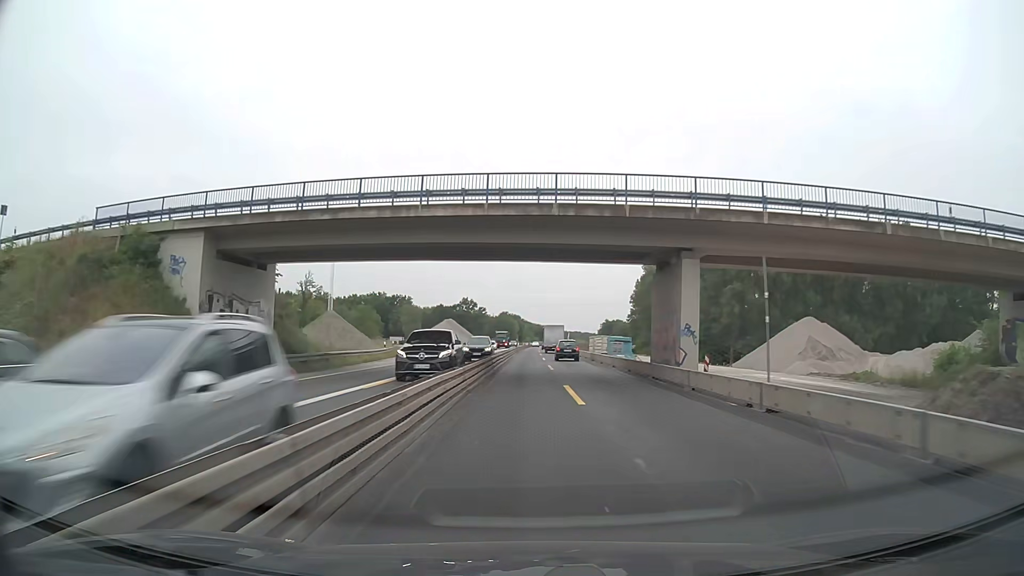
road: motorway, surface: asphalt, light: Day
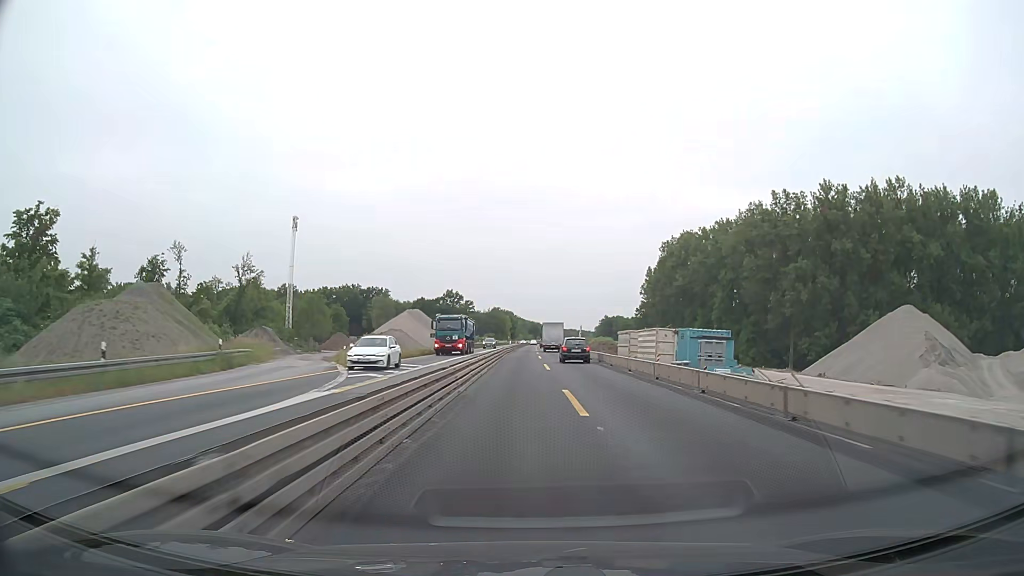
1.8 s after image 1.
(-0.1, +38.1) m; +1°
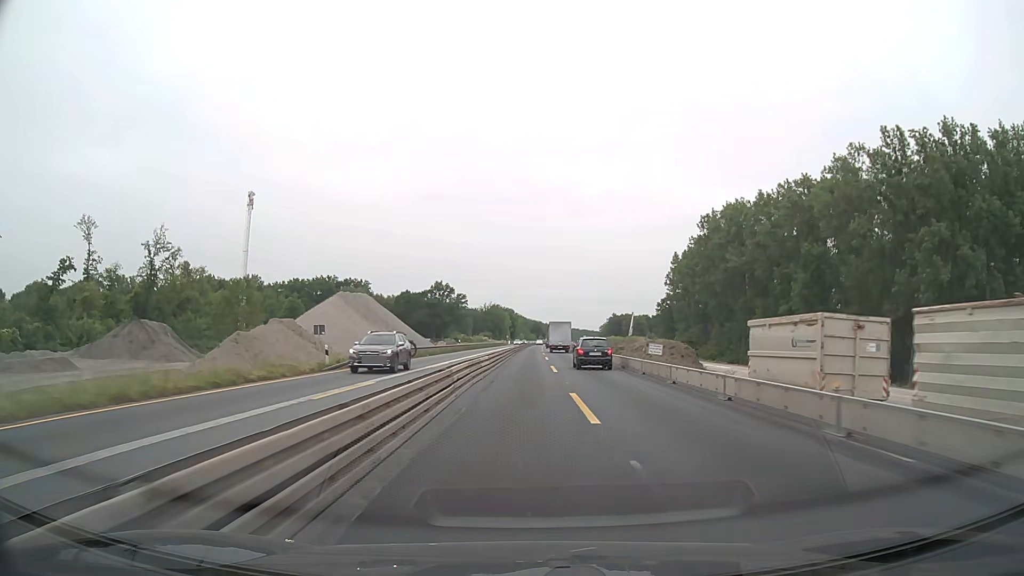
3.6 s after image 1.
(-0.5, +38.1) m; -1°
(0, +10) (0, +20) (0, +30) (0, +40) (0, +50) (+1, +60) (+1, +70) (+1, +80) (+1, +90) (+1, +100) m
